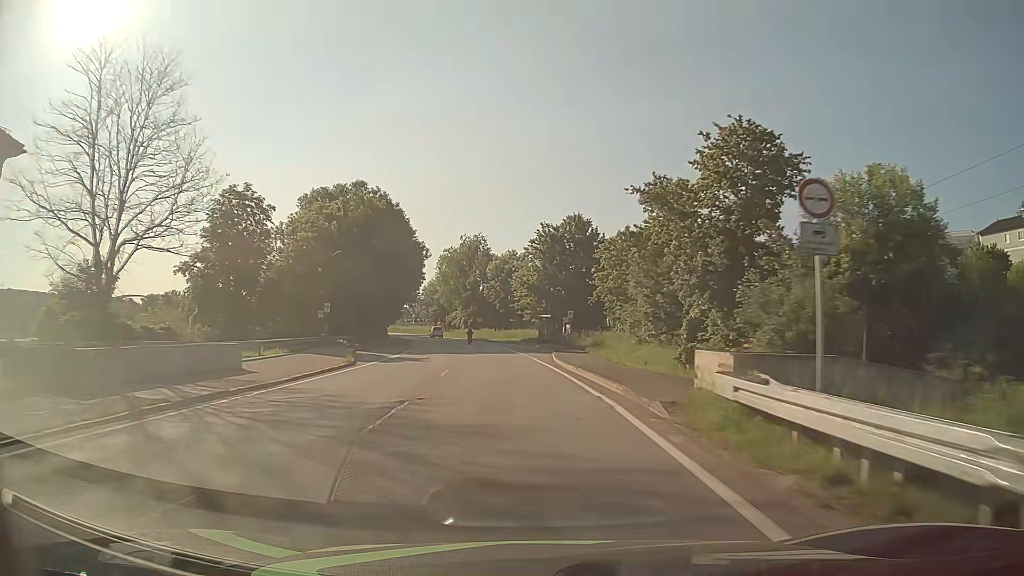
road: primary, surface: asphalt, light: Day
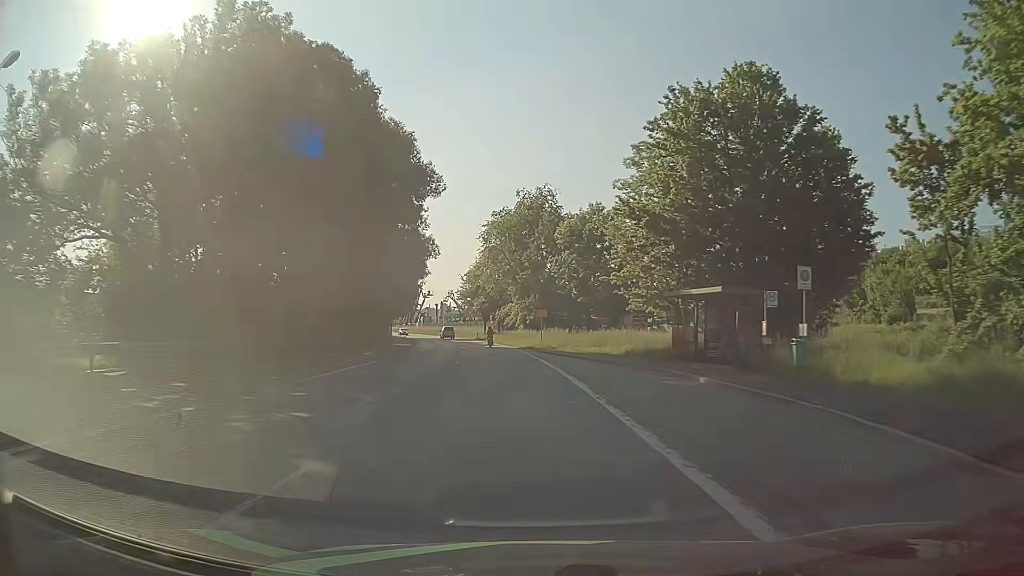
(-2.5, +42.1) m; -6°
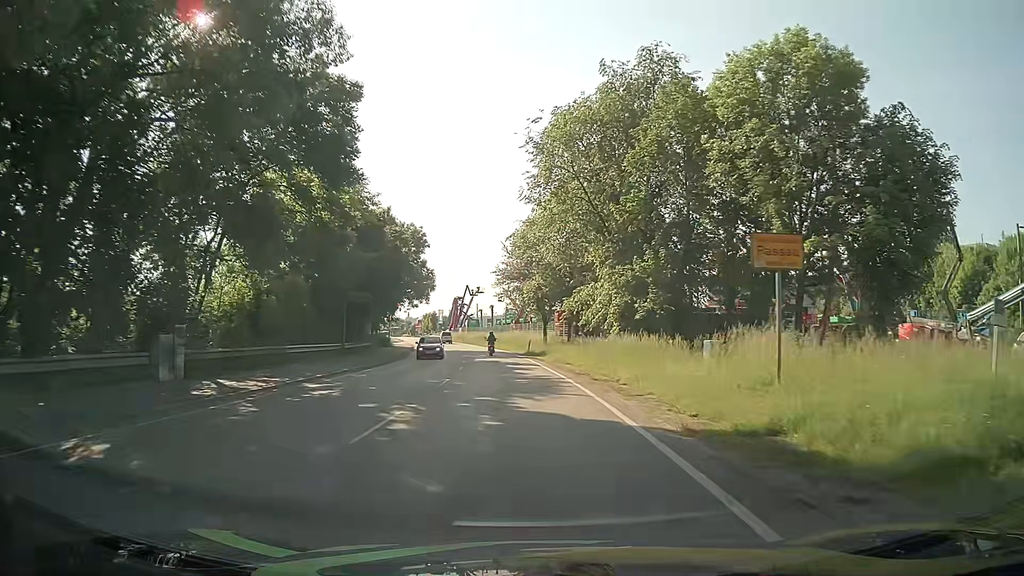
(-2.2, +42.2) m; -6°
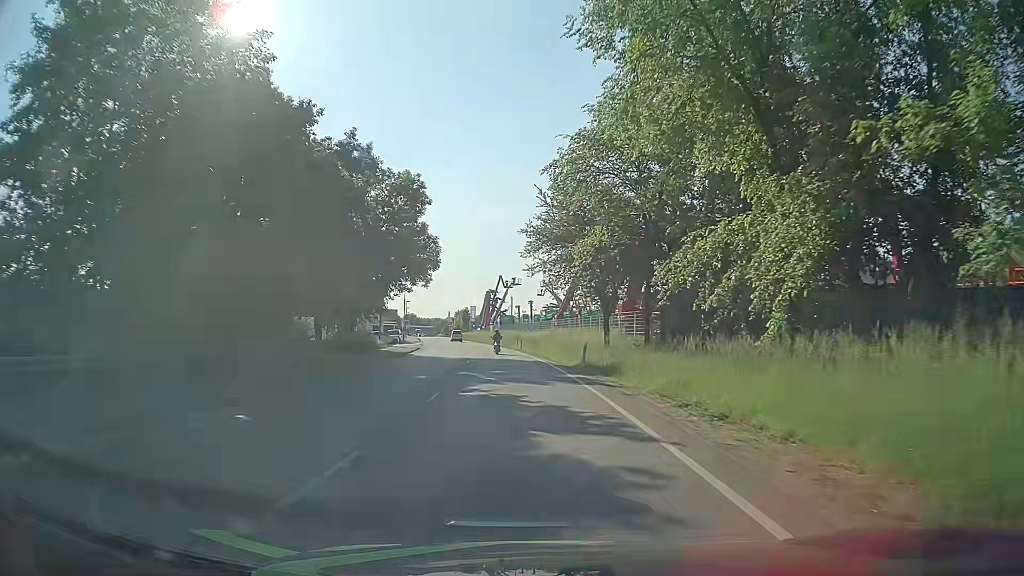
(-0.7, +22.6) m; -3°
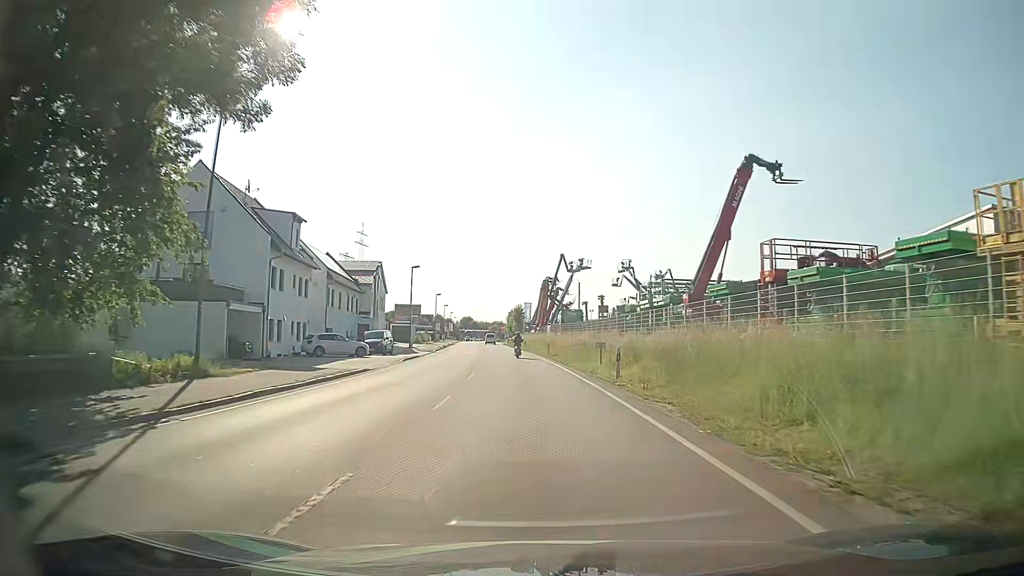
(-2.1, +37.5) m; -5°
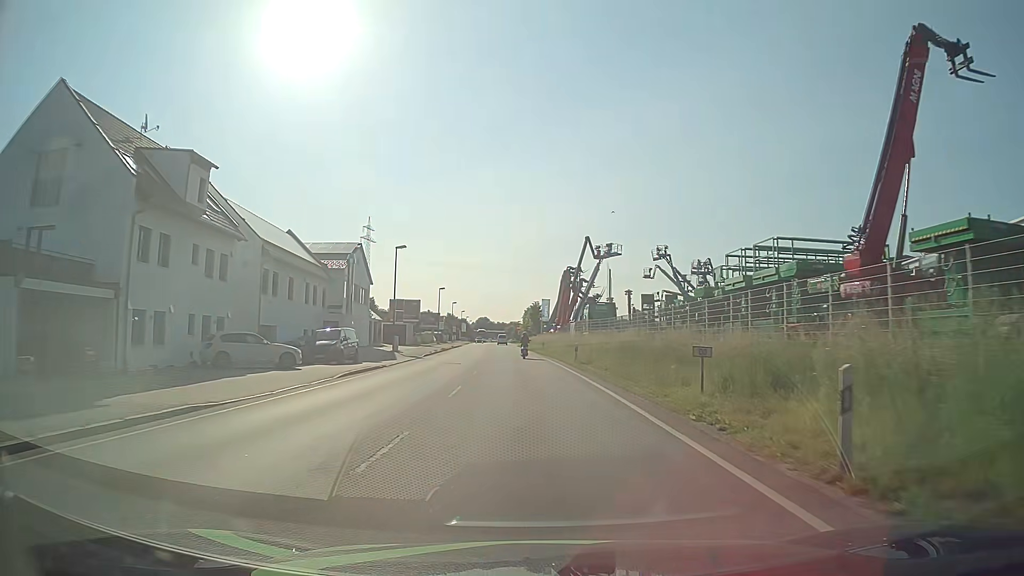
(-0.5, +15.2) m; -3°
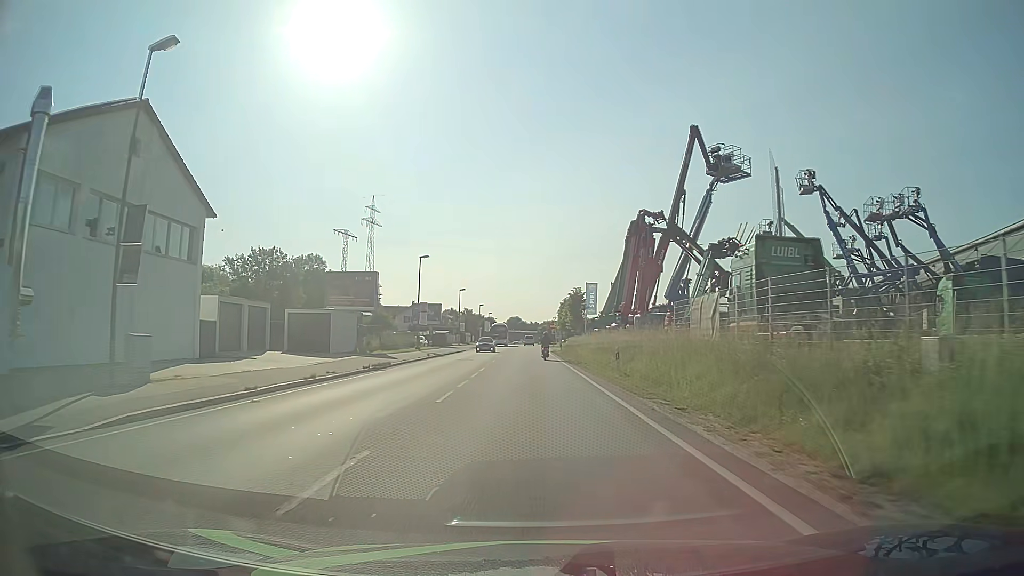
(-0.9, +38.0) m; -3°
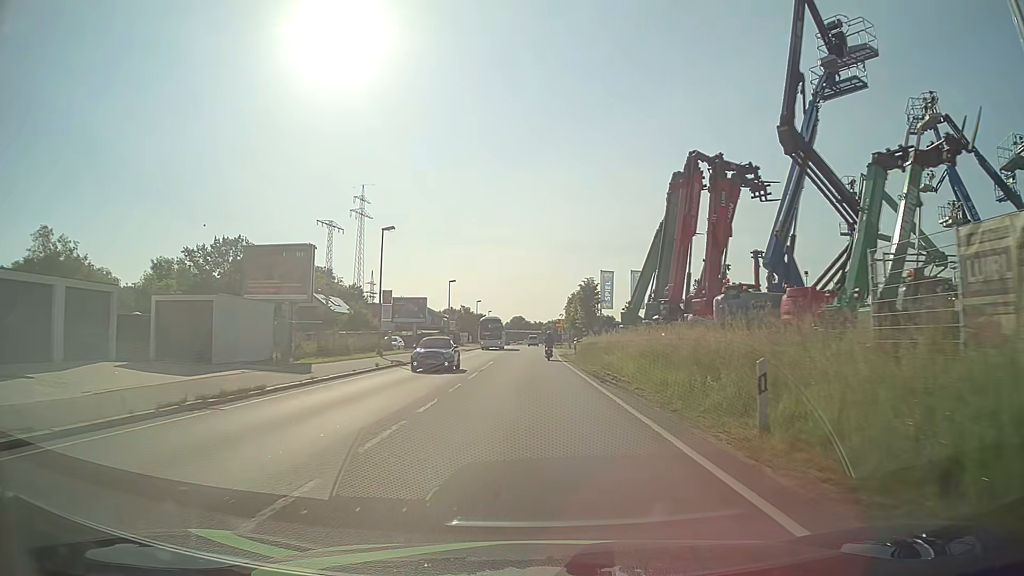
(0.0, +15.2) m; 0°
(0, +10) (0, +20) (0, +30) (0, +40) (0, +50) (0, +60) (0, +70) (0, +80) (0, +90) (0, +100) m
